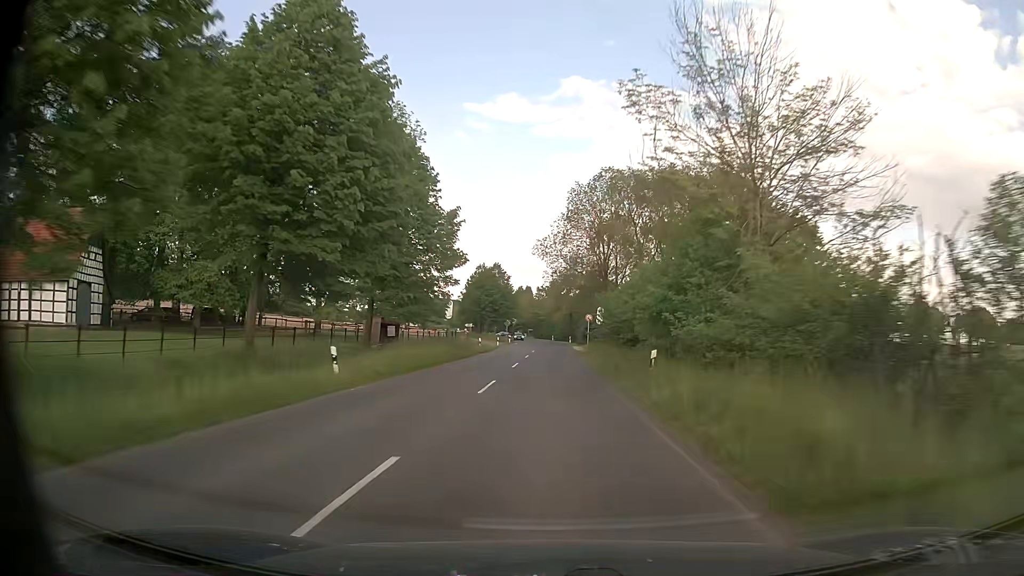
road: secondary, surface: asphalt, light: Day
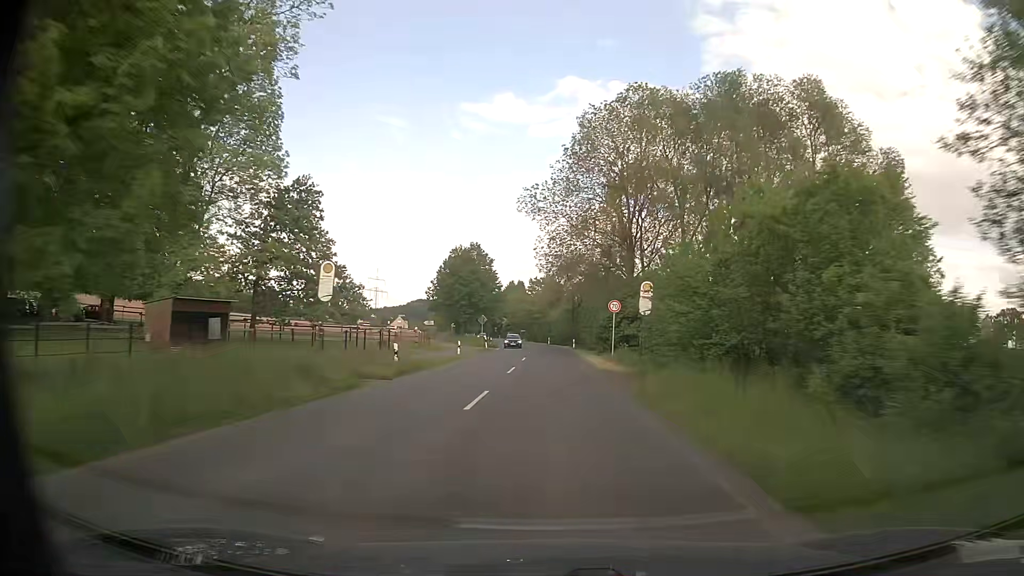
(+0.3, +27.0) m; +1°
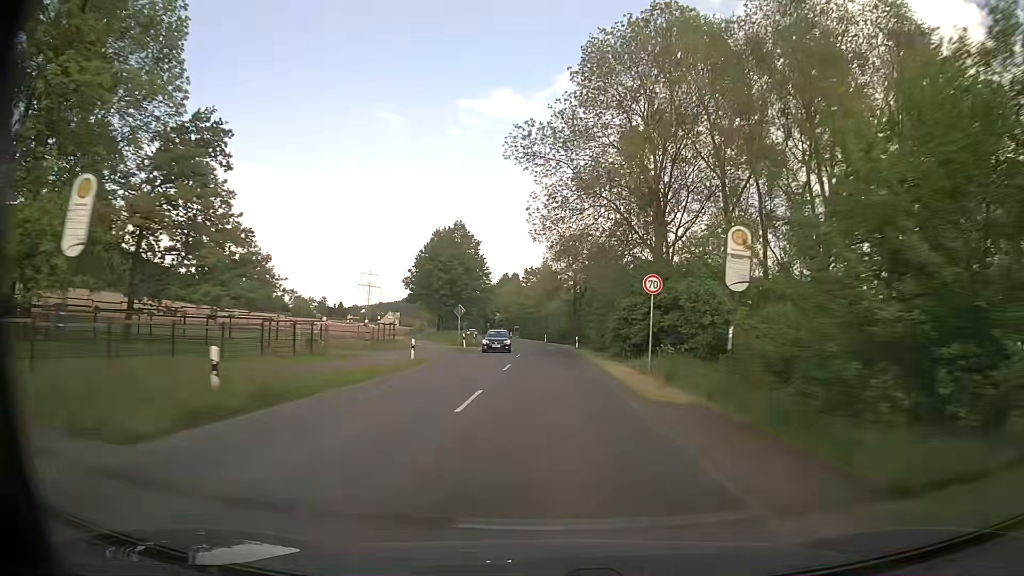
(0.0, +13.2) m; 0°
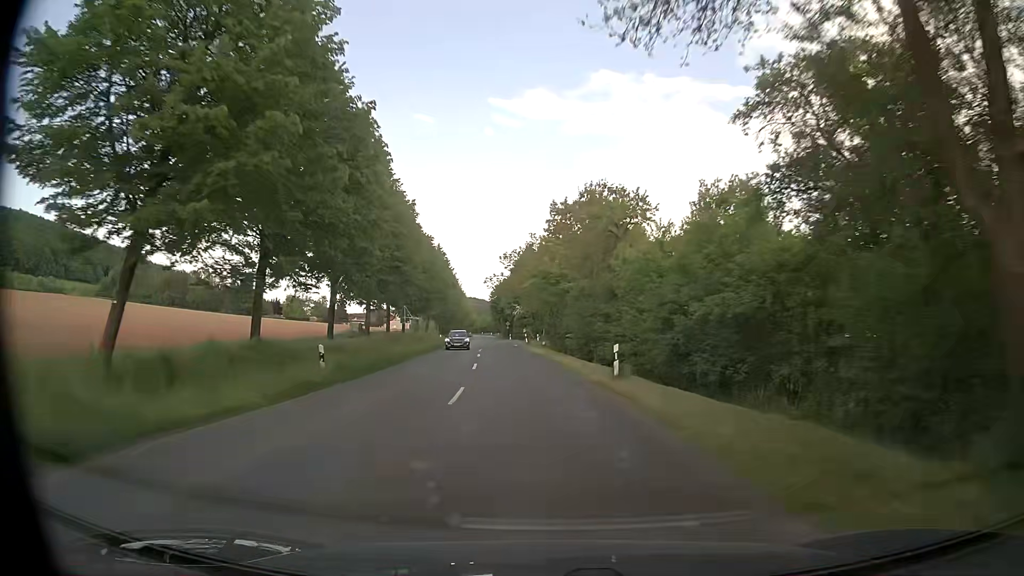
(-0.6, +58.6) m; -3°
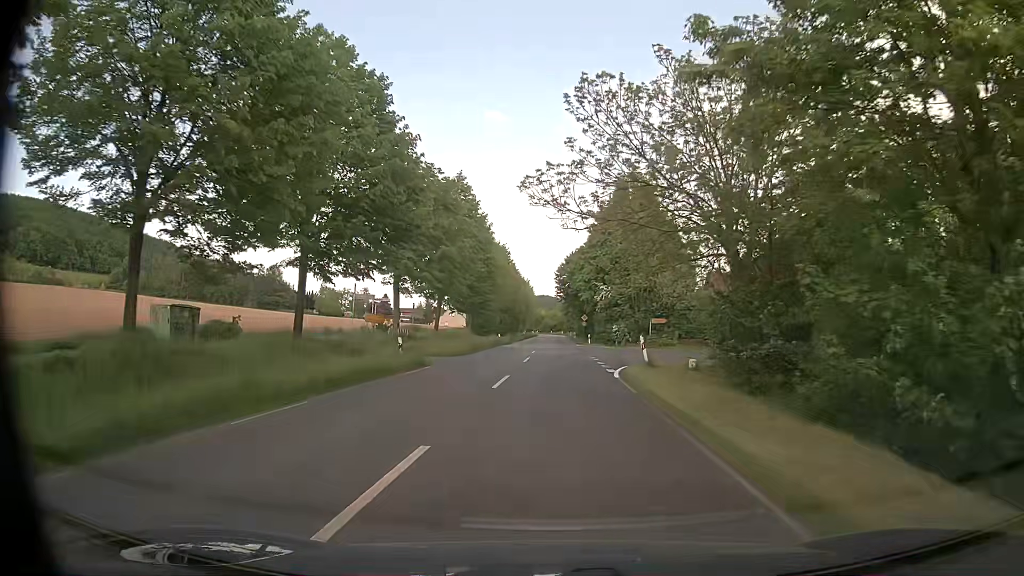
(-2.9, +44.3) m; -6°
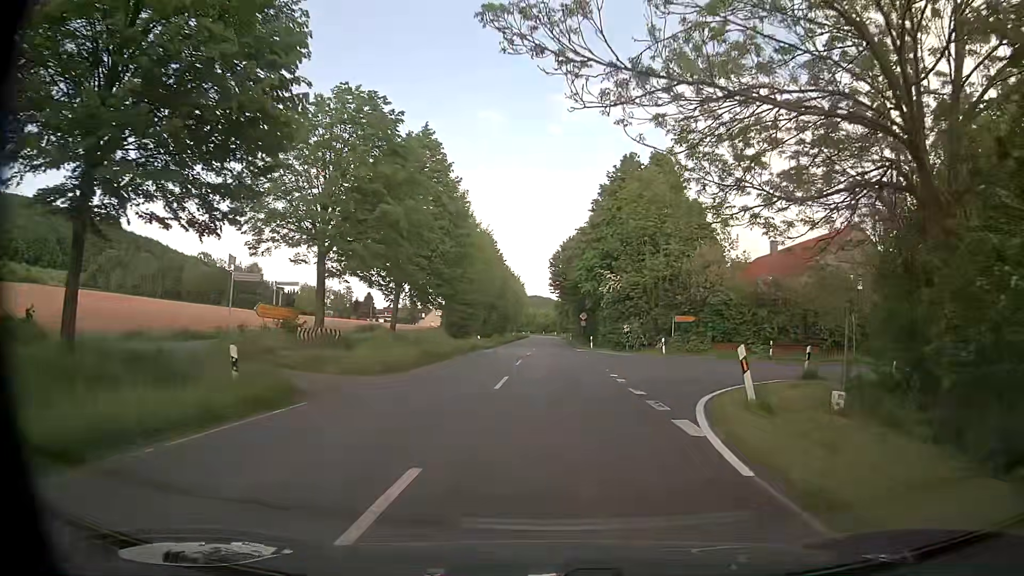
(-0.1, +12.8) m; 0°
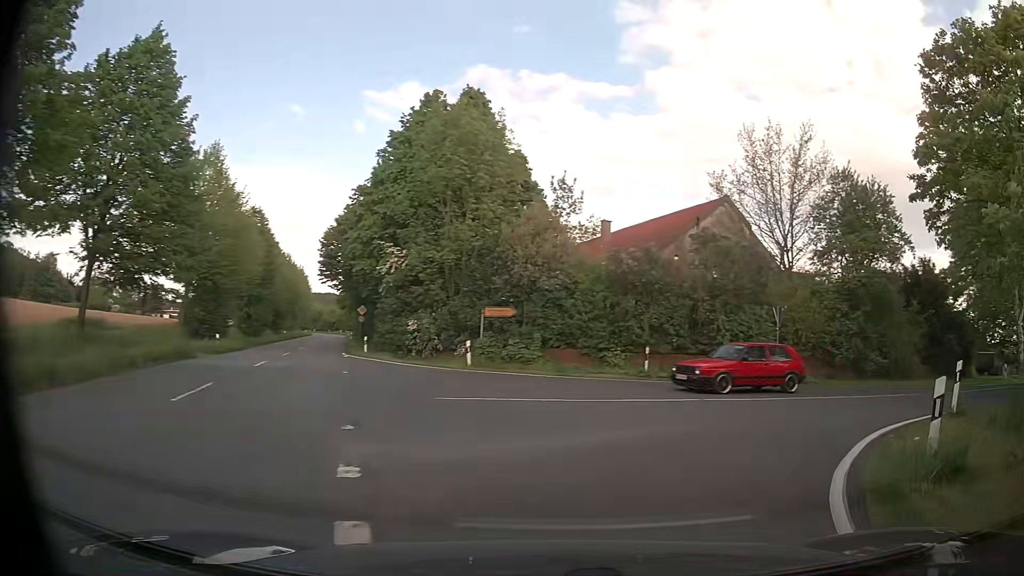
(+1.5, +14.1) m; +18°
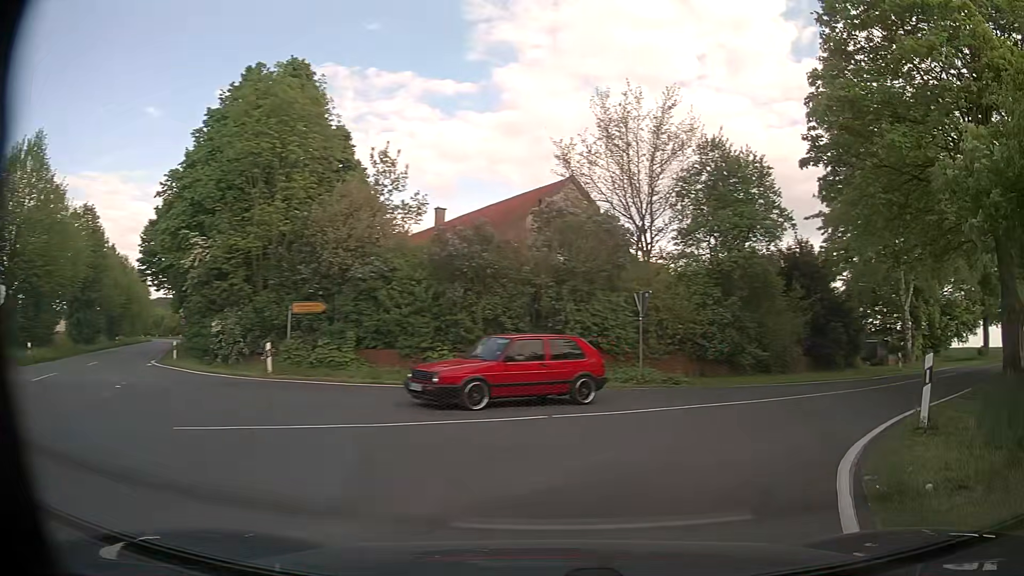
(+0.5, +4.5) m; +13°
